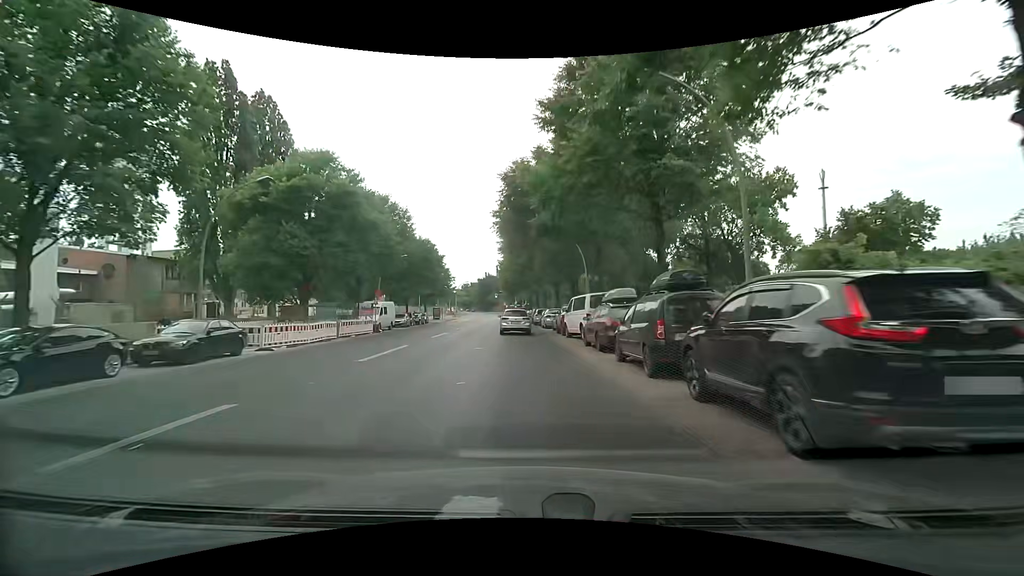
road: secondary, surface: asphalt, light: Day
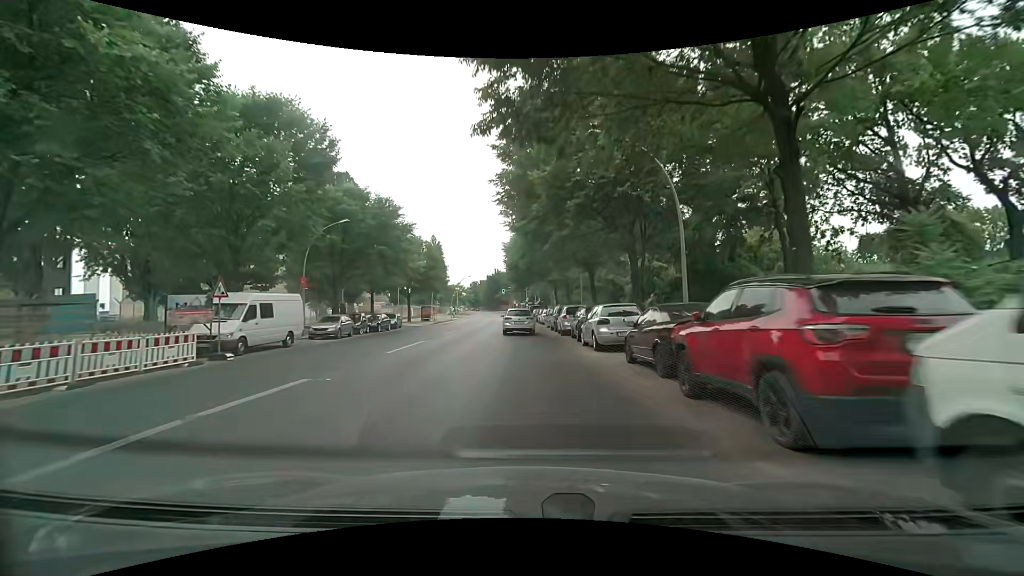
(-0.4, +21.6) m; -2°
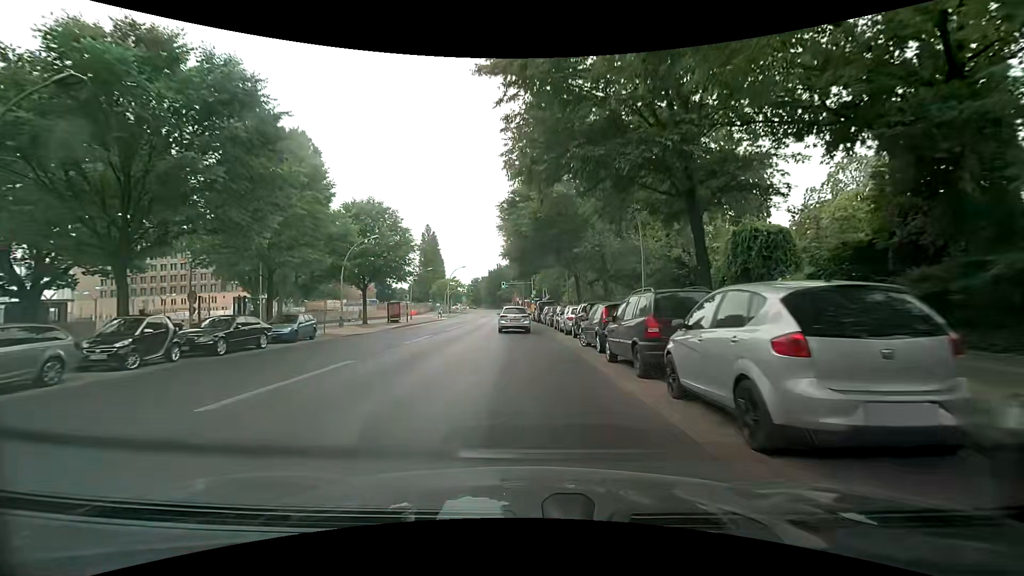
(-0.1, +21.3) m; 0°
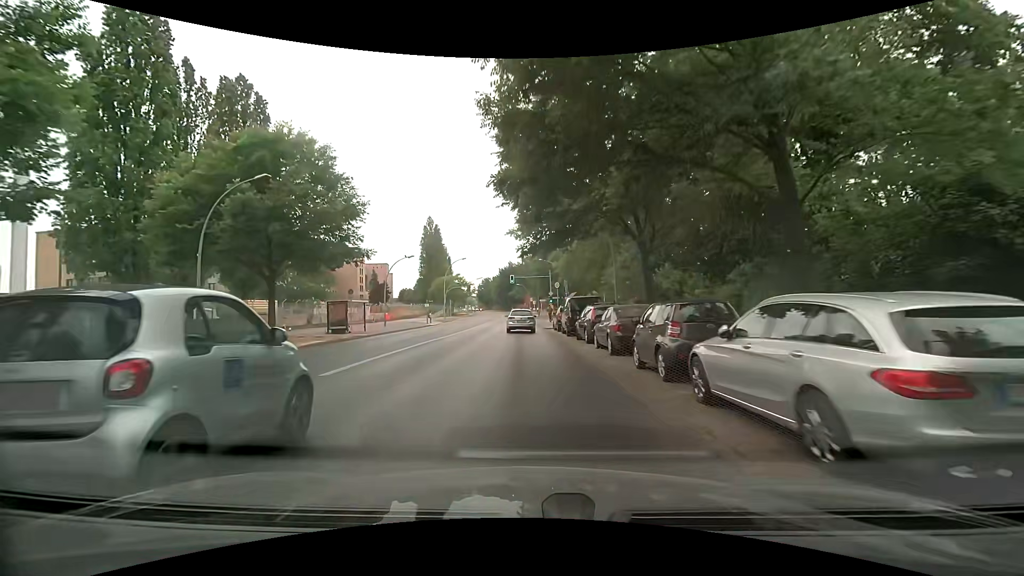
(-0.3, +20.4) m; -2°
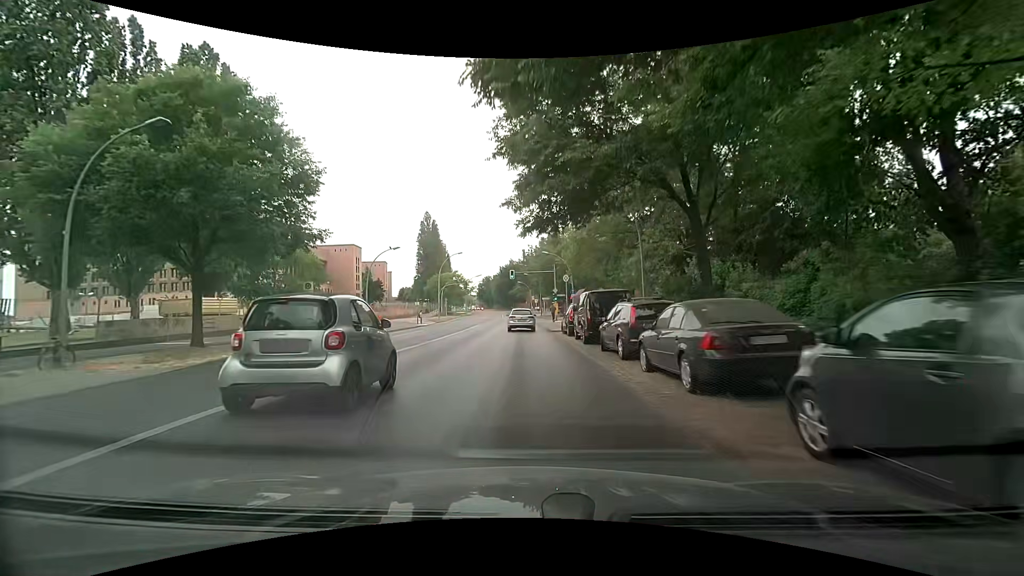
(0.0, +6.7) m; 0°
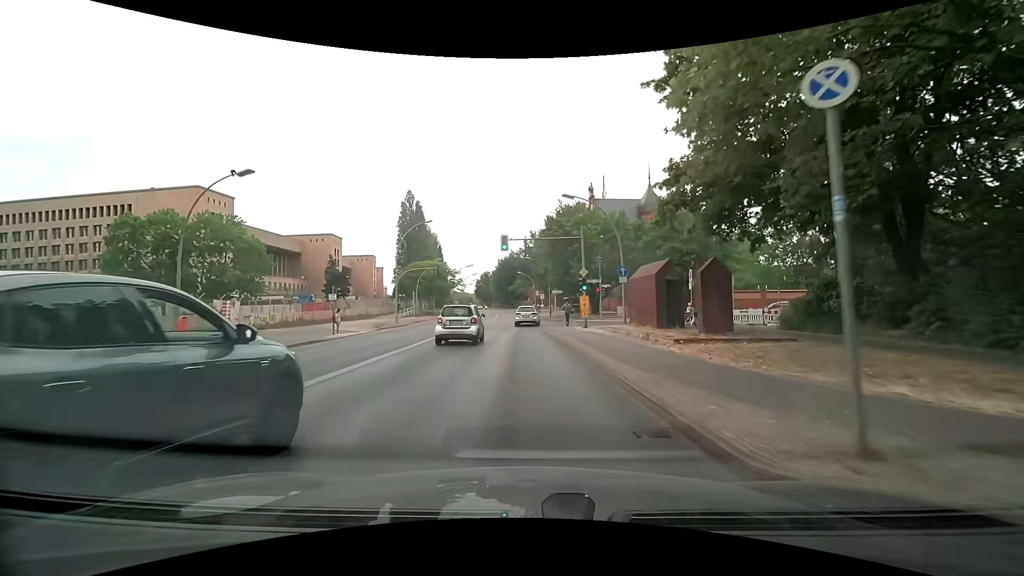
(+0.1, +26.2) m; 0°
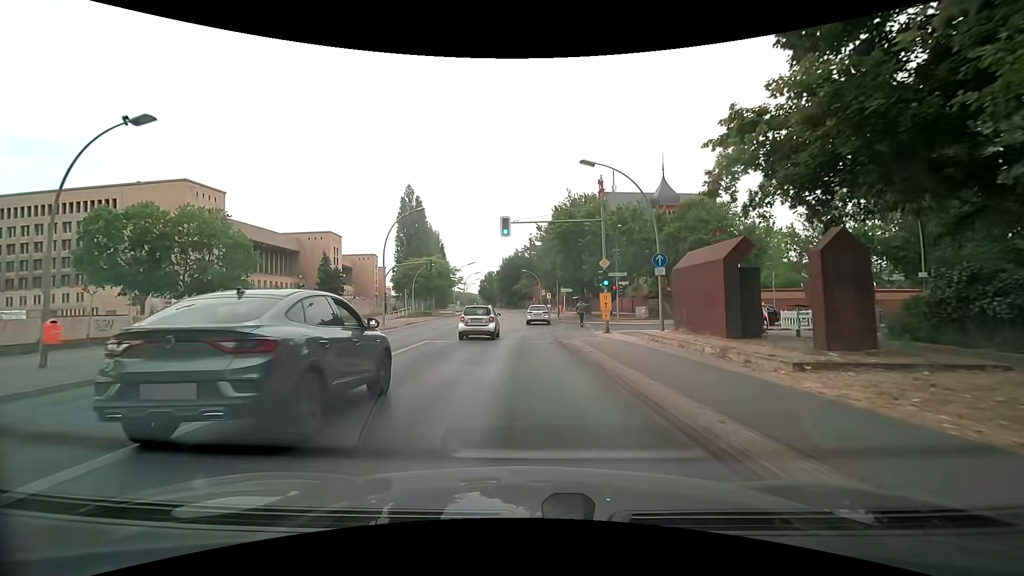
(0.0, +6.4) m; -1°
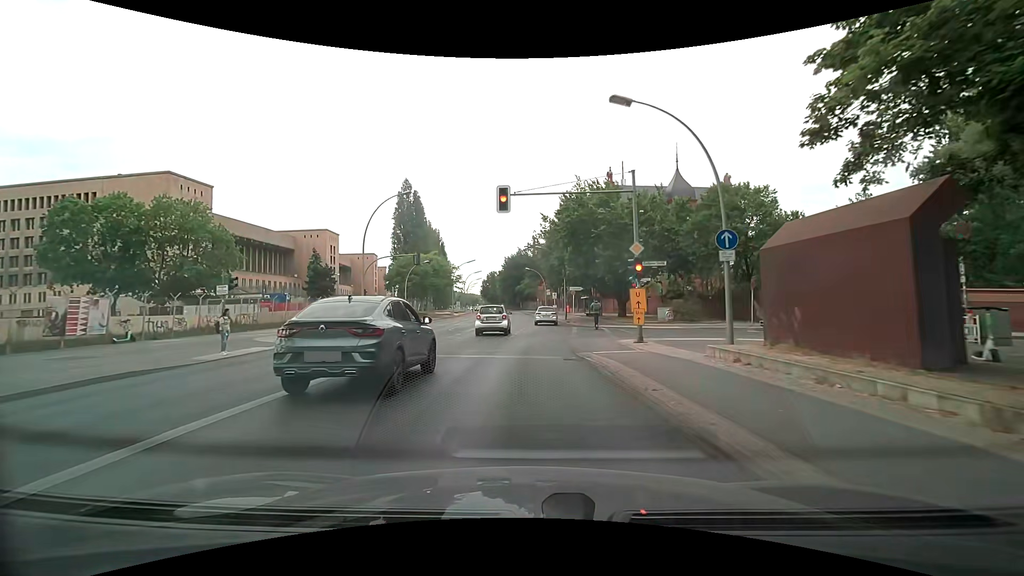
(0.0, +6.5) m; 0°
(0, +10) (0, +20) (+1, +30) (+1, +40) (+2, +50) (+2, +60) (+1, +70) (+1, +80) (+1, +90) (+1, +100) m
